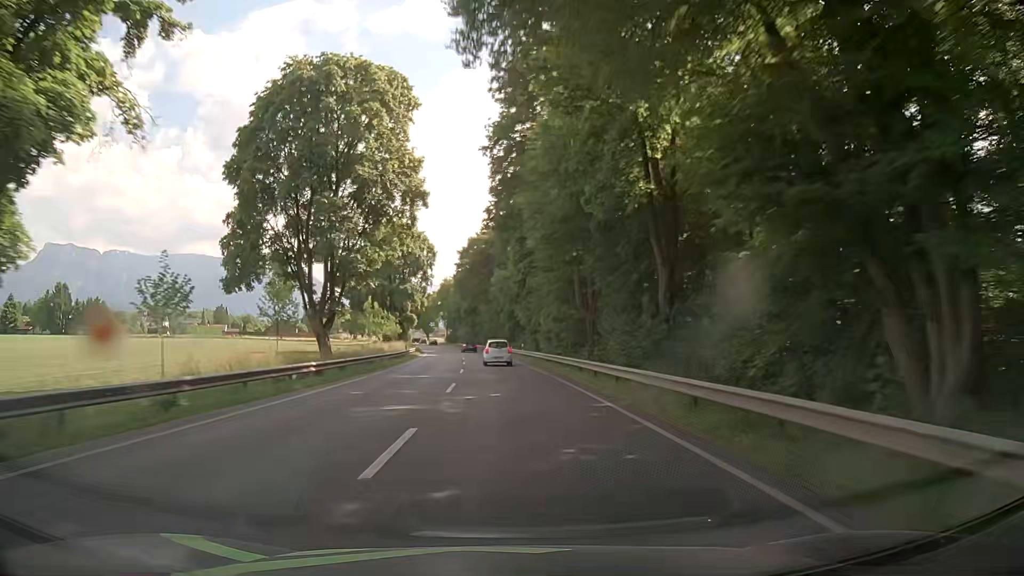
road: primary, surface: asphalt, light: Day
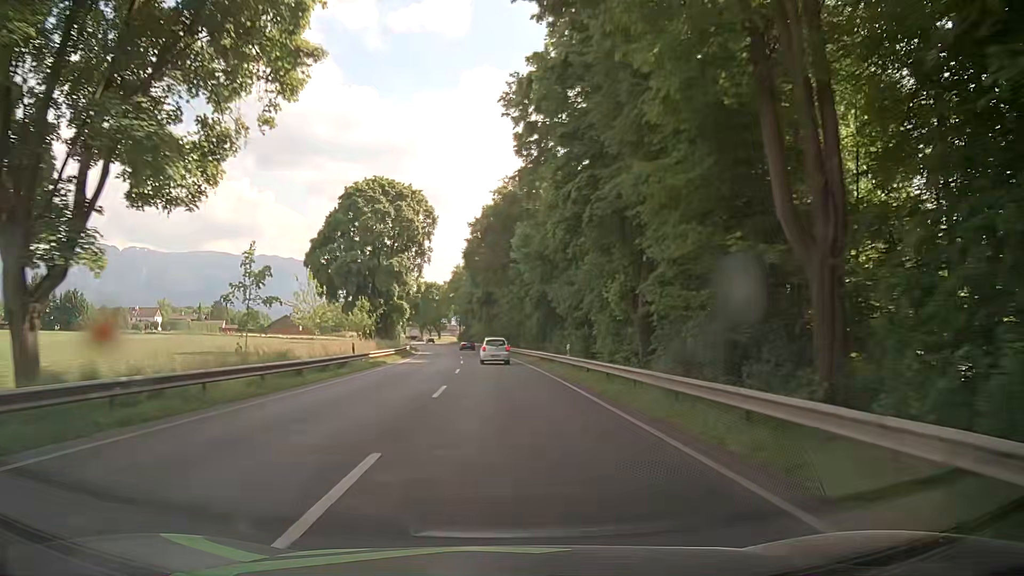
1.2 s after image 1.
(-0.5, +26.7) m; -2°
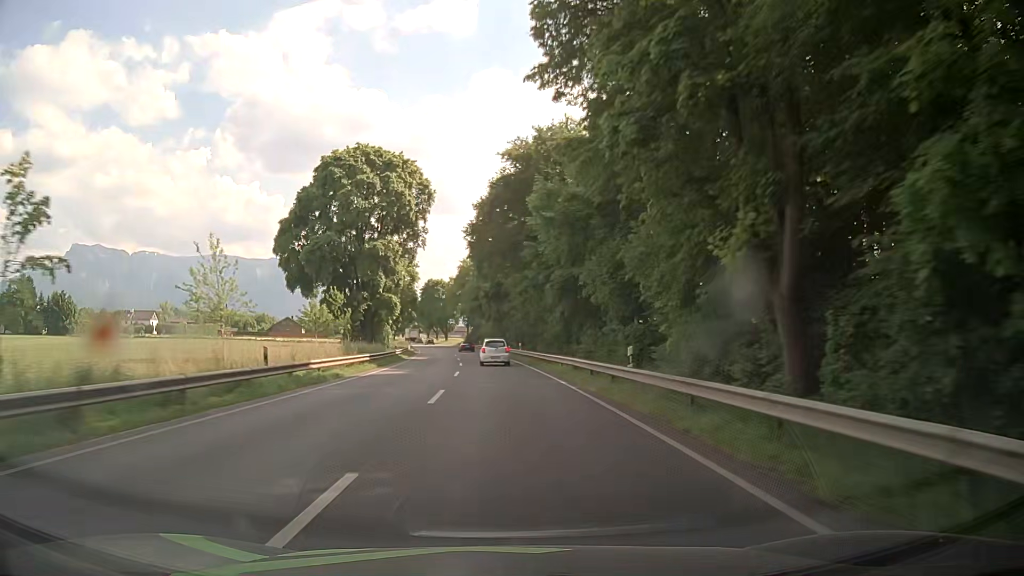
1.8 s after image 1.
(-0.2, +13.2) m; -1°
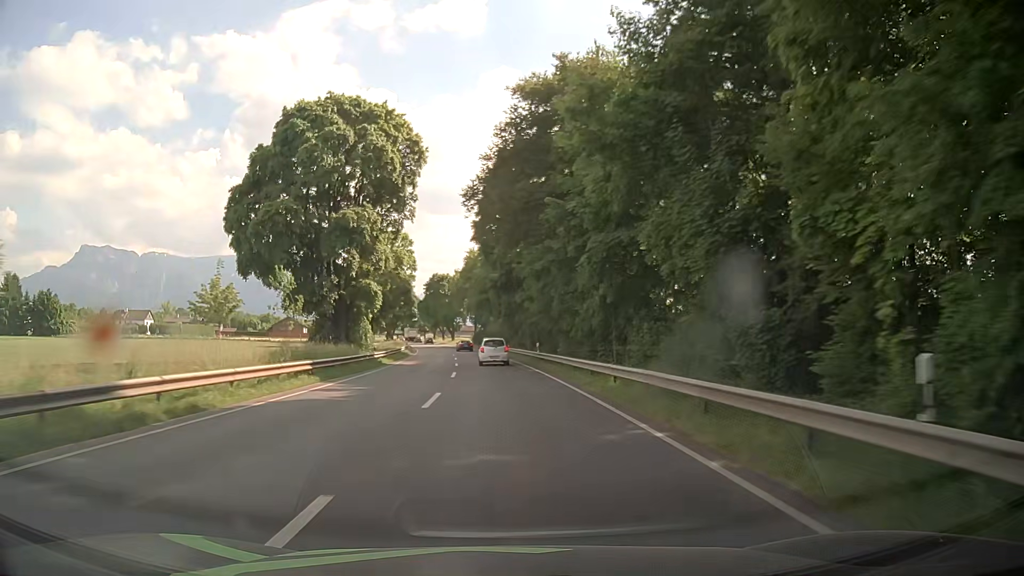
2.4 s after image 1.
(-0.1, +13.0) m; -1°
